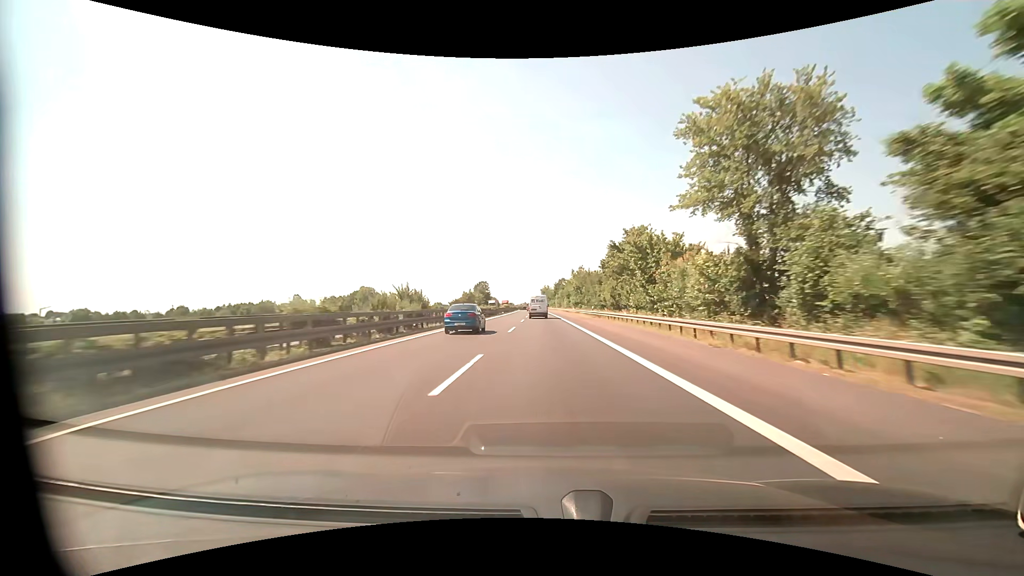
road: motorway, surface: asphalt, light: Day
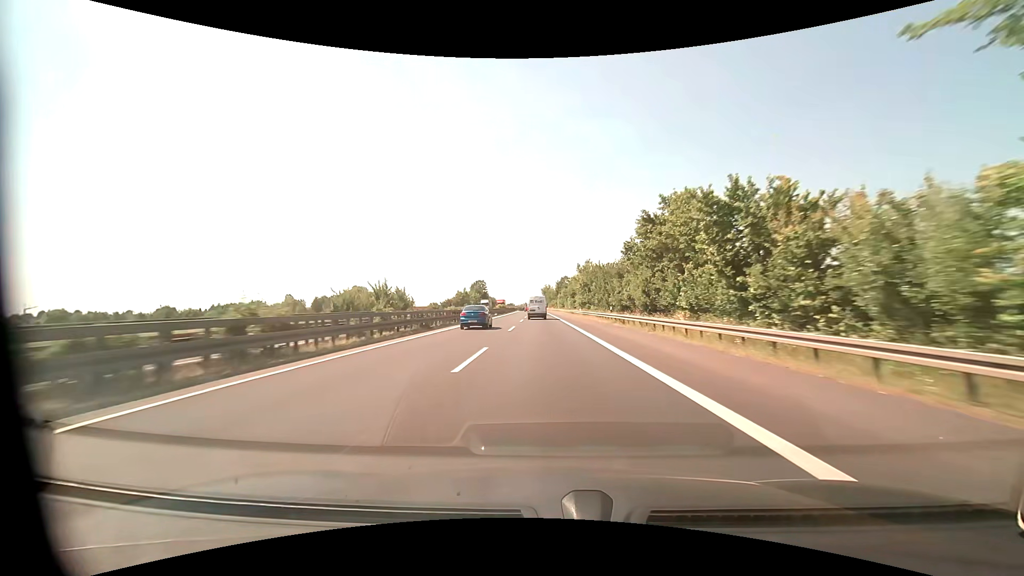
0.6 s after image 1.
(0.0, +15.4) m; 0°
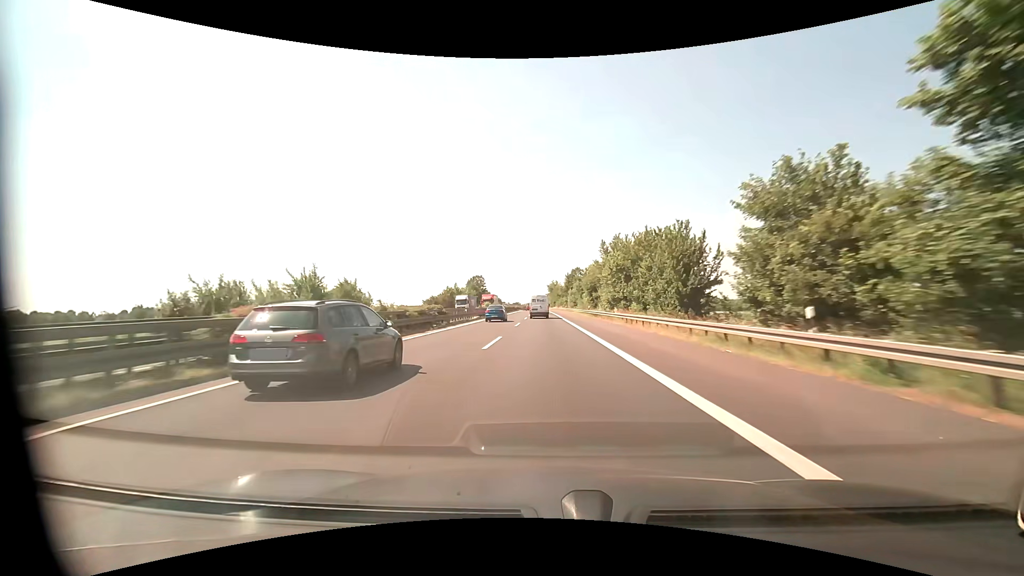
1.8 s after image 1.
(-0.2, +30.5) m; -1°
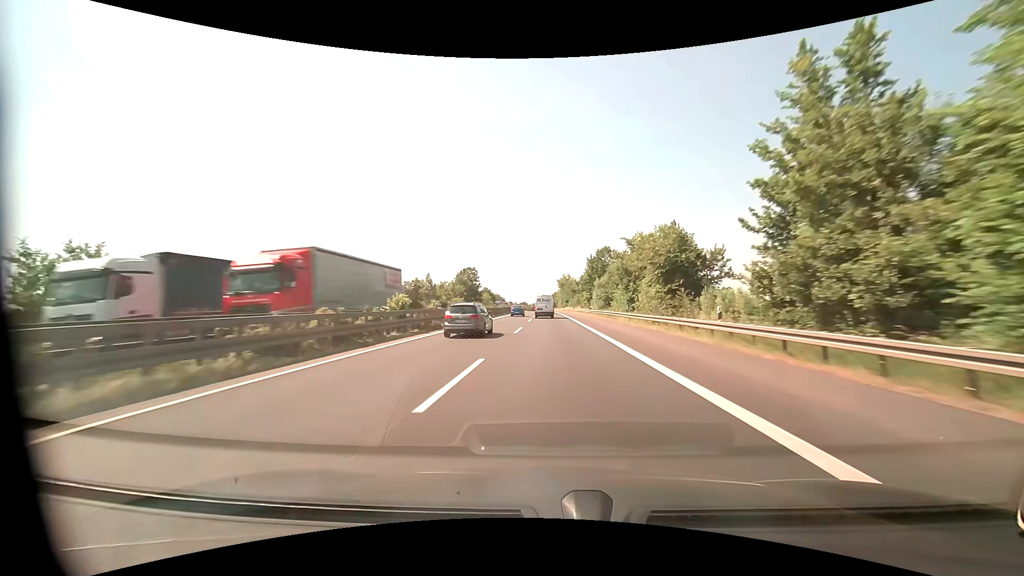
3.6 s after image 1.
(-0.4, +45.2) m; -1°
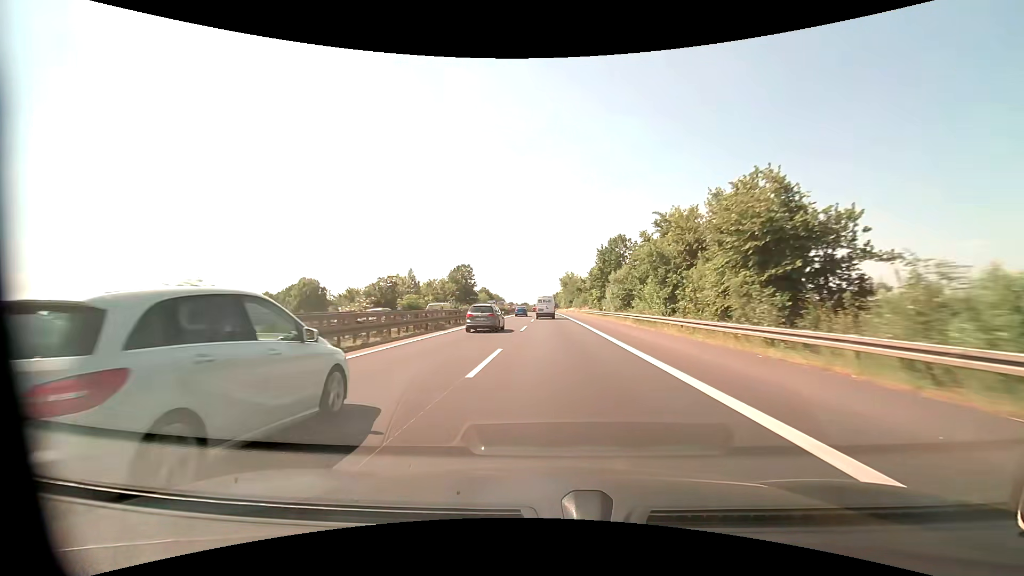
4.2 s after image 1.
(0.0, +14.9) m; 0°
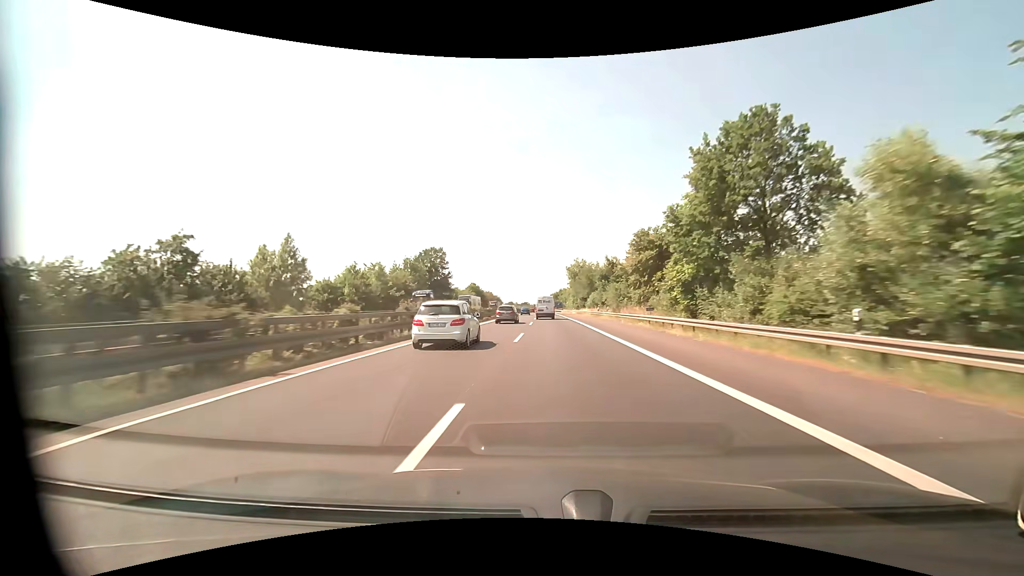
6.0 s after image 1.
(-0.1, +44.6) m; 0°
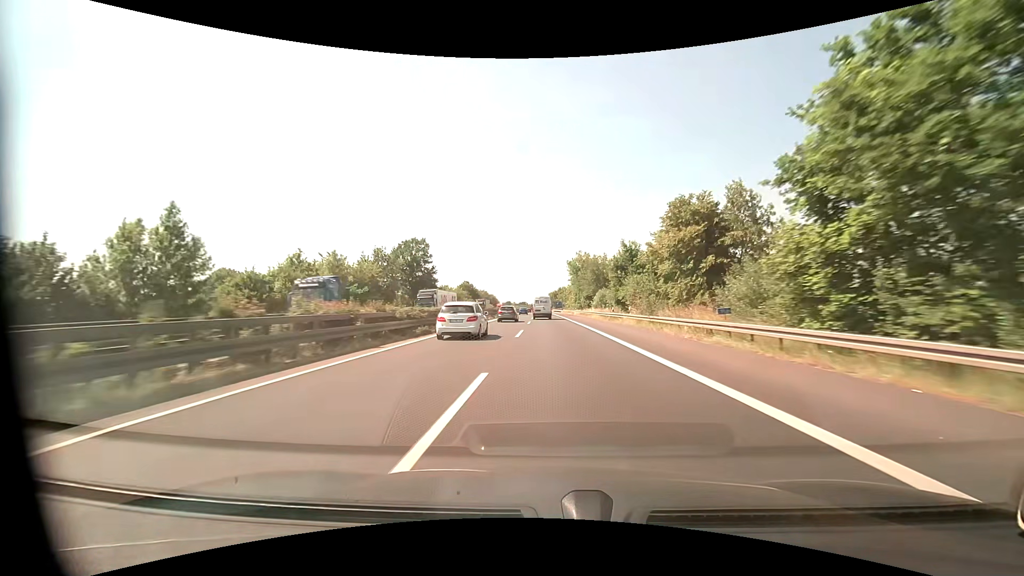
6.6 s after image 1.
(0.0, +14.9) m; 0°
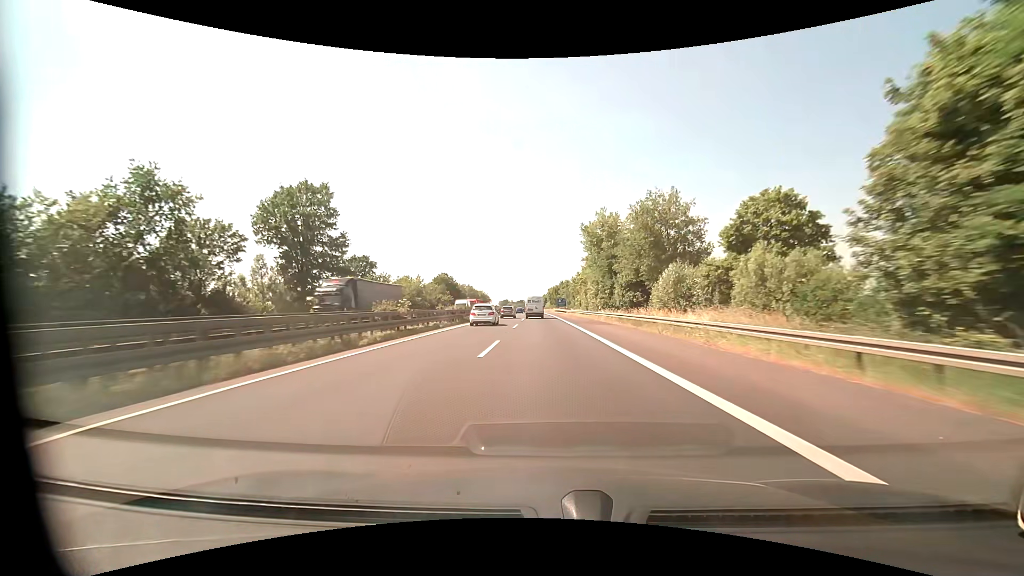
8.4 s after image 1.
(+0.2, +44.6) m; 0°
(0, +10) (0, +20) (0, +30) (0, +40) (0, +50) (-1, +60) (-1, +70) (-1, +80) (-1, +90) (-2, +100) m
